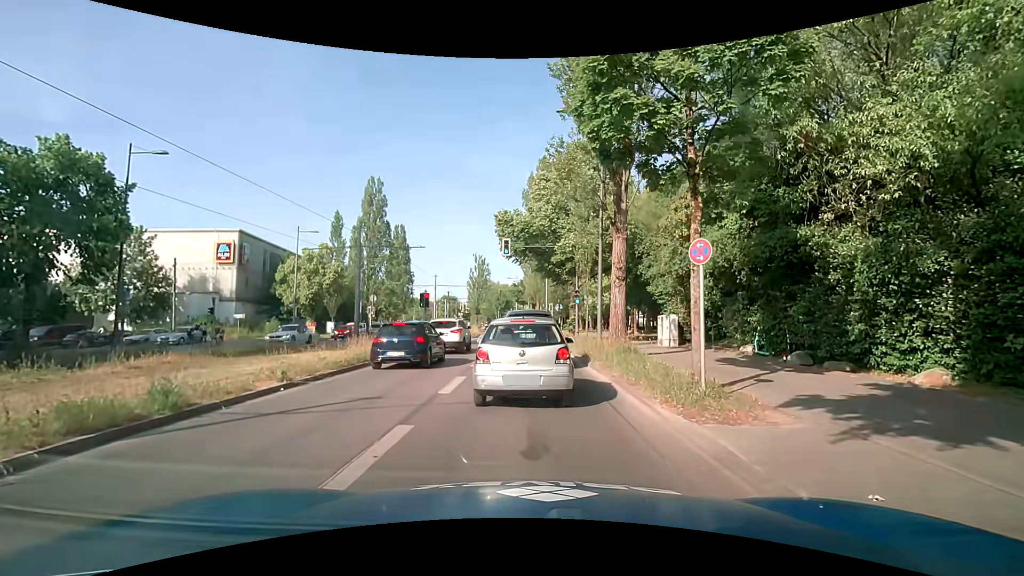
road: secondary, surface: asphalt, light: Day
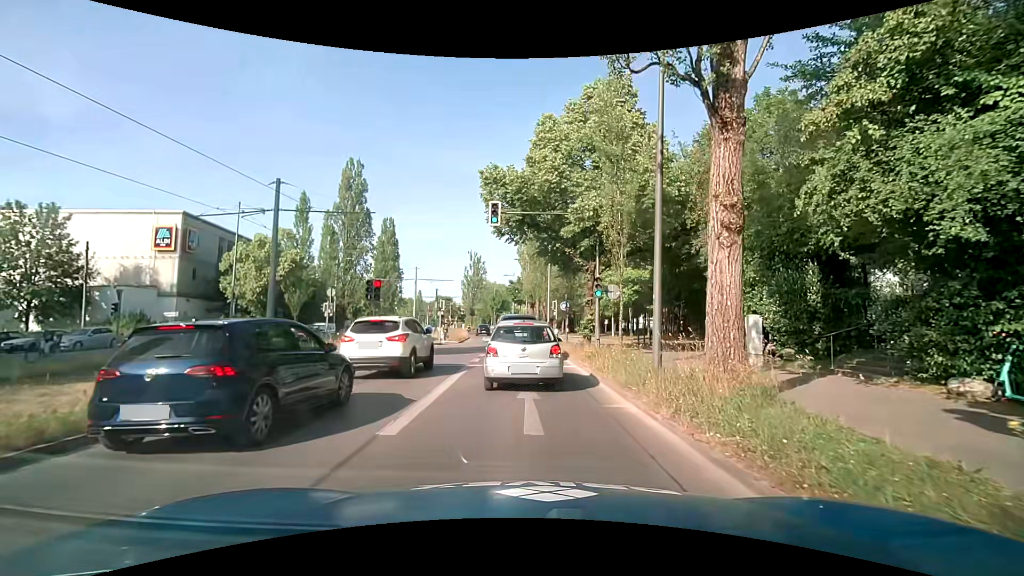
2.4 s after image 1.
(0.0, +9.8) m; +1°
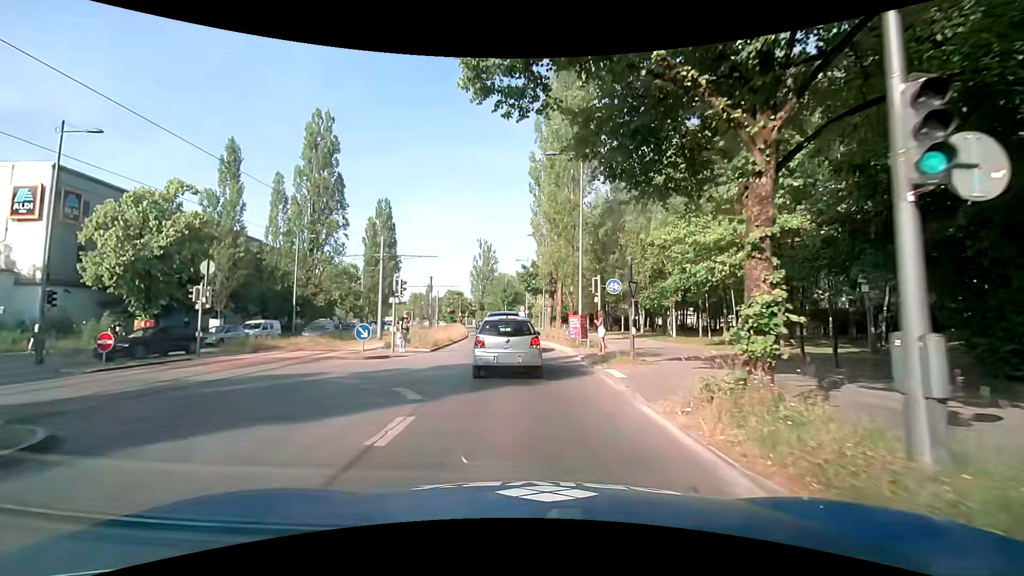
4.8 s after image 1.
(-0.1, +16.3) m; -2°
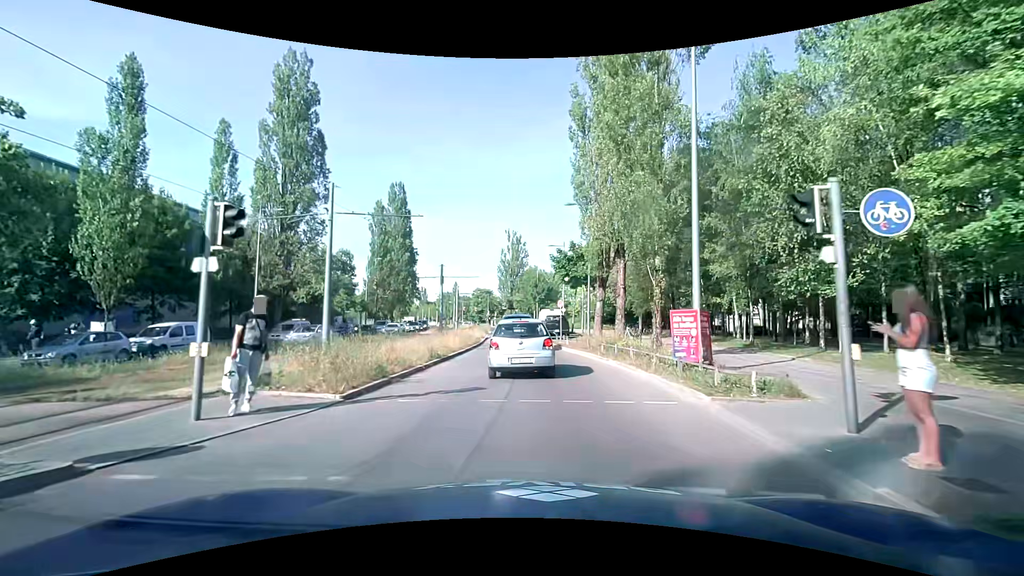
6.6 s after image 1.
(-0.4, +13.9) m; -4°
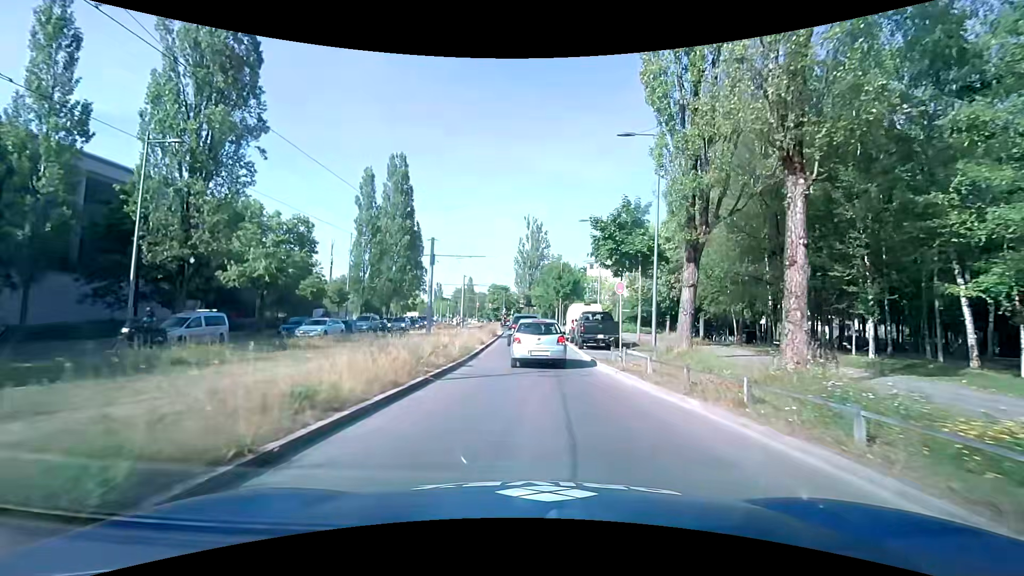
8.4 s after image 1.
(-0.3, +14.6) m; -2°
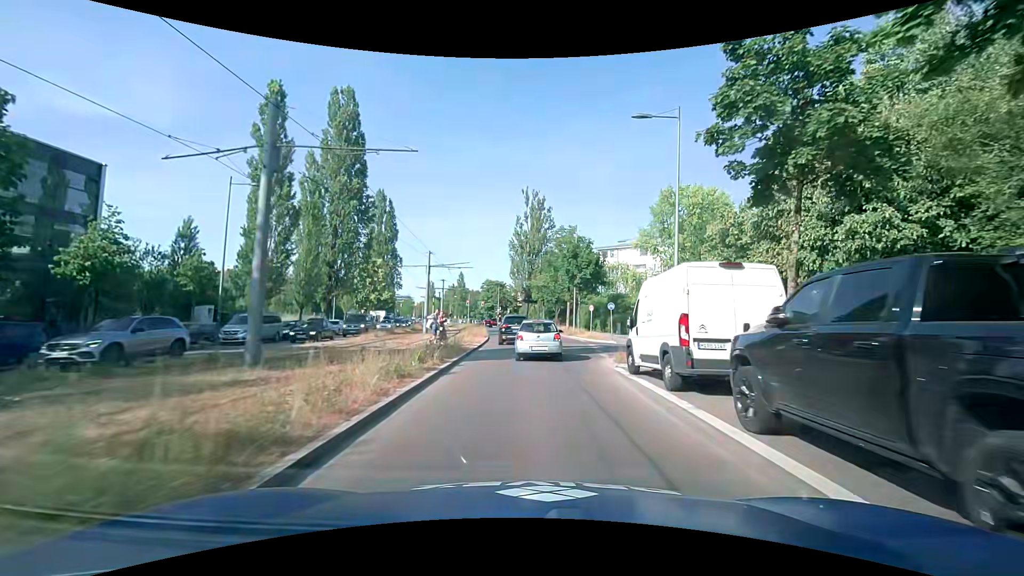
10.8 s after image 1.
(-0.3, +22.7) m; -1°
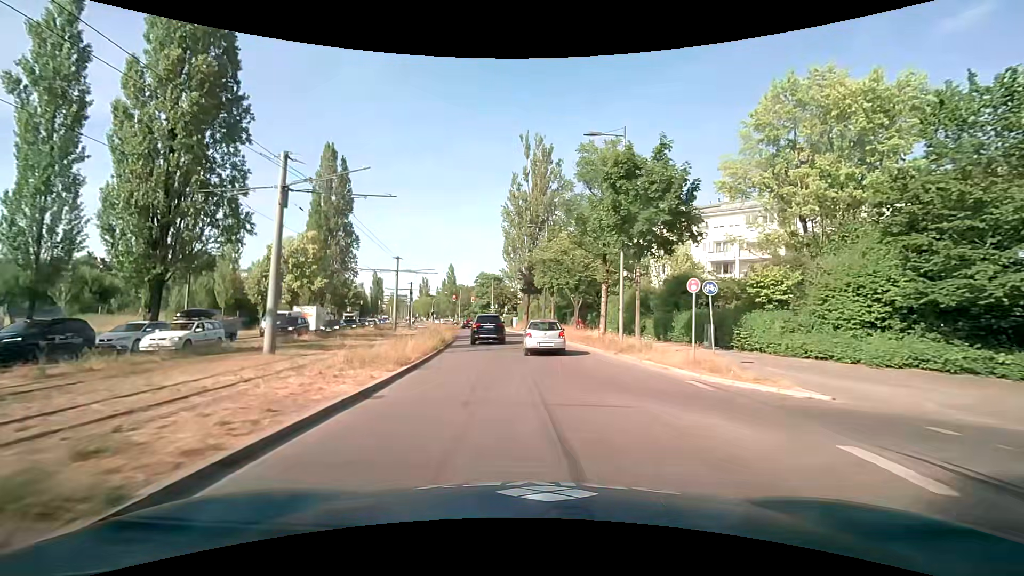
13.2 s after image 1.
(+0.4, +25.0) m; 0°
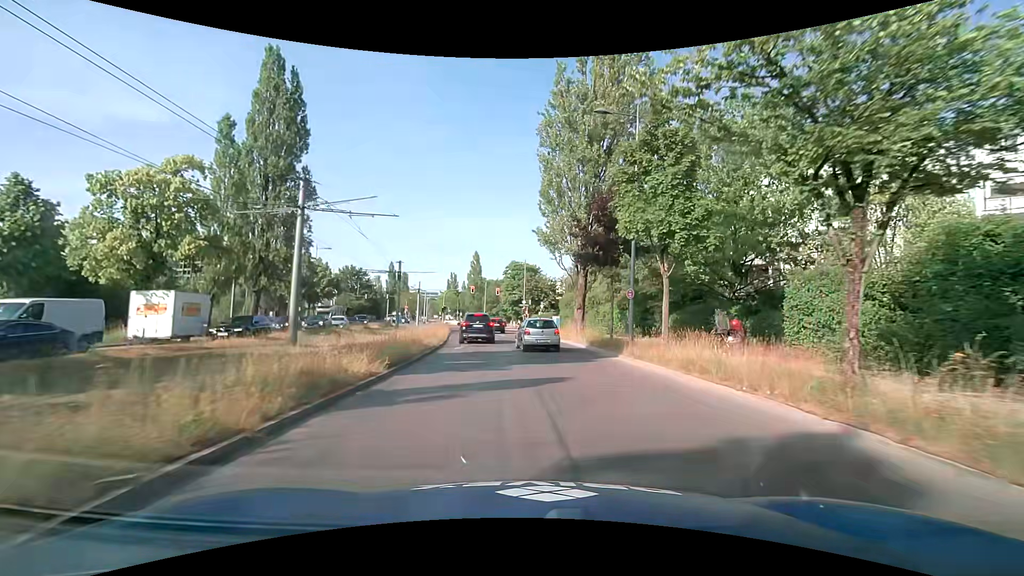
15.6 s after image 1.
(-1.1, +26.3) m; -4°
